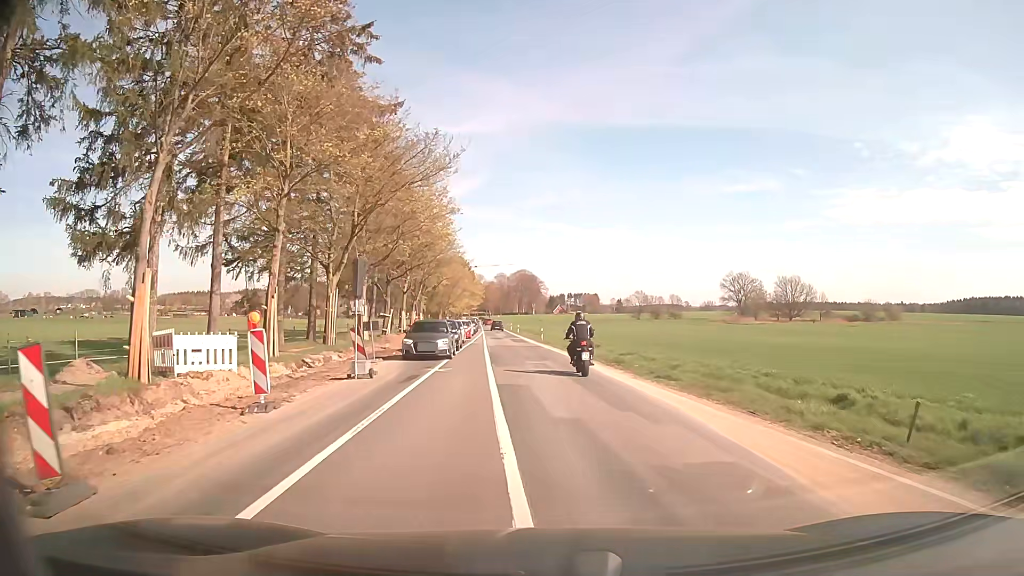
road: secondary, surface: asphalt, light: Day
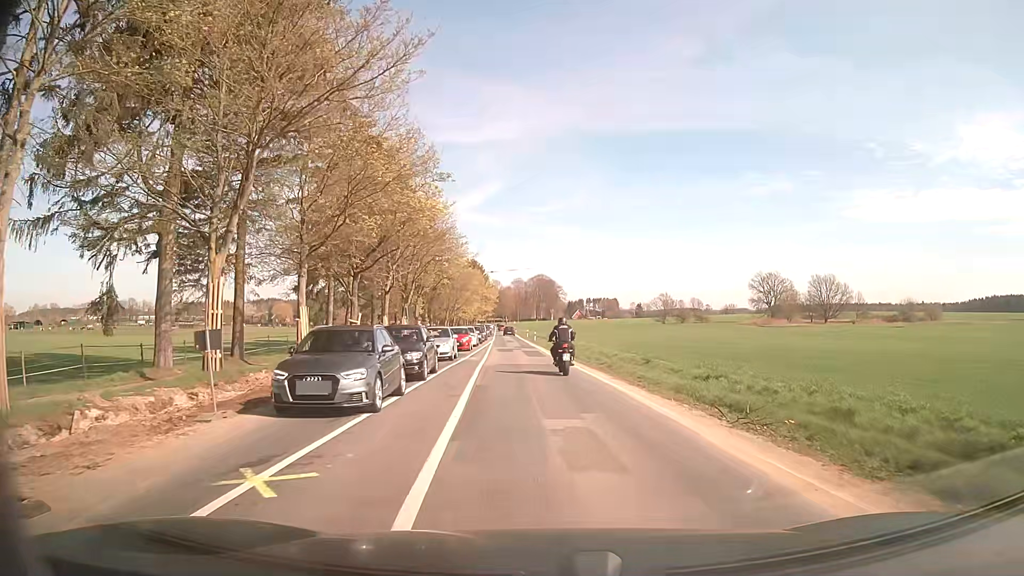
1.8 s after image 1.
(-0.3, +13.5) m; -2°
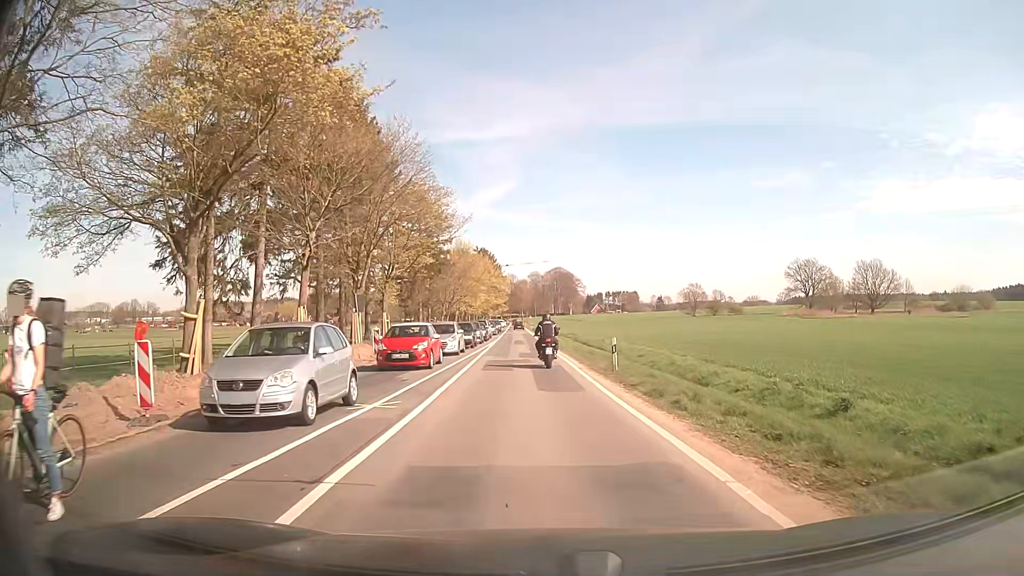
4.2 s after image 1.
(-0.2, +18.9) m; -1°
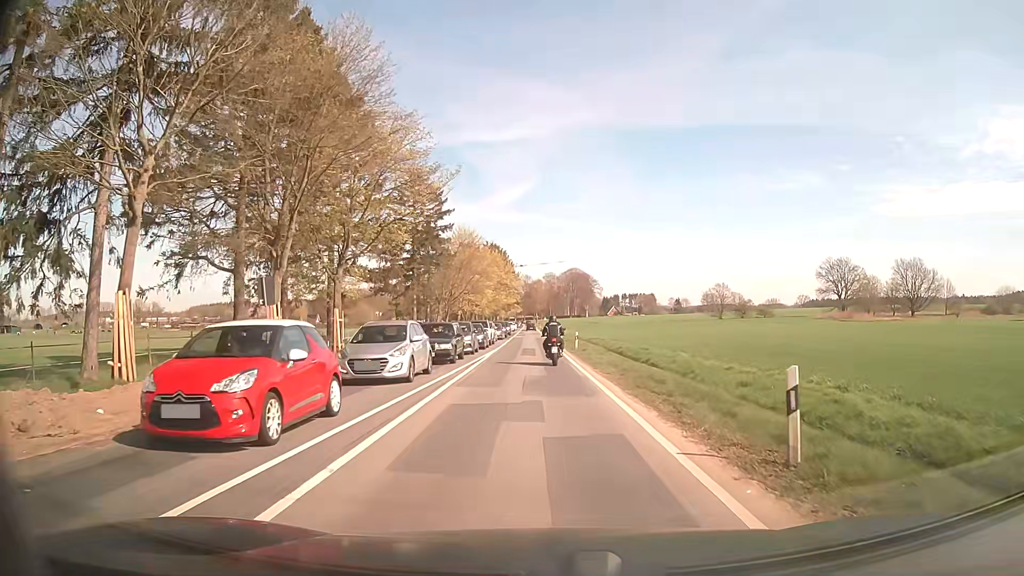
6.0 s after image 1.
(-0.2, +13.6) m; -2°
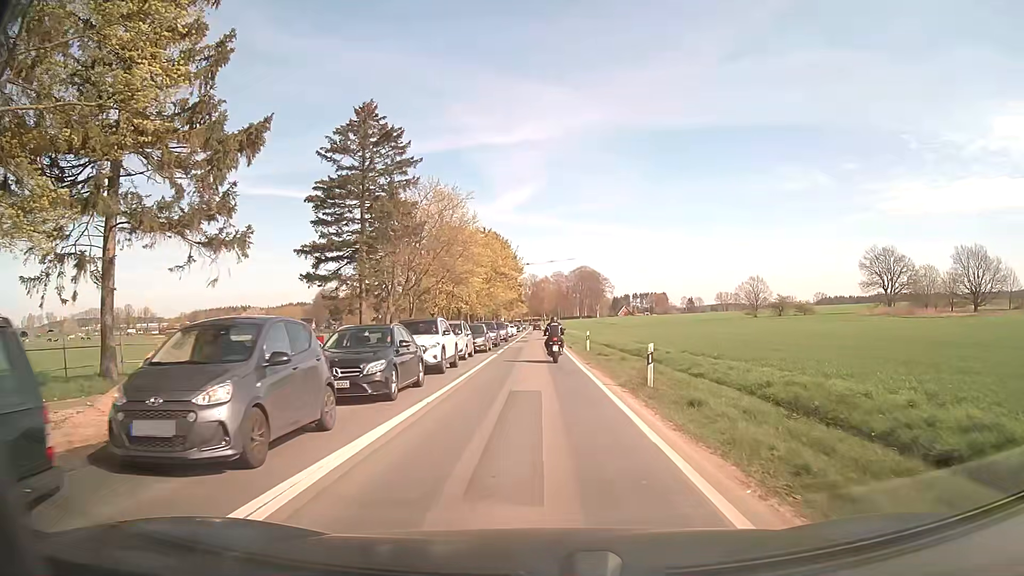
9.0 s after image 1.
(-0.2, +24.1) m; -1°
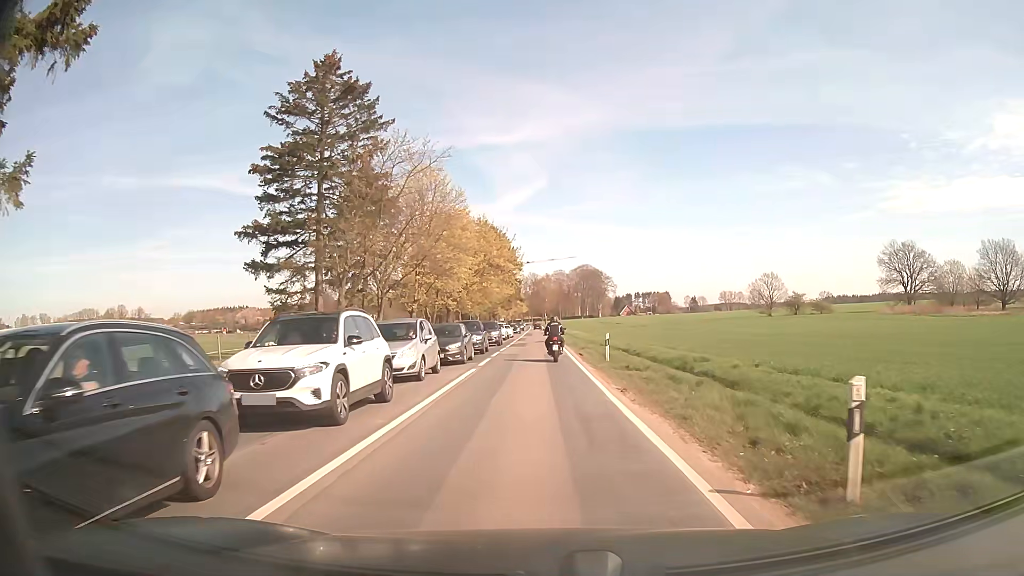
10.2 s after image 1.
(0.0, +10.0) m; 0°
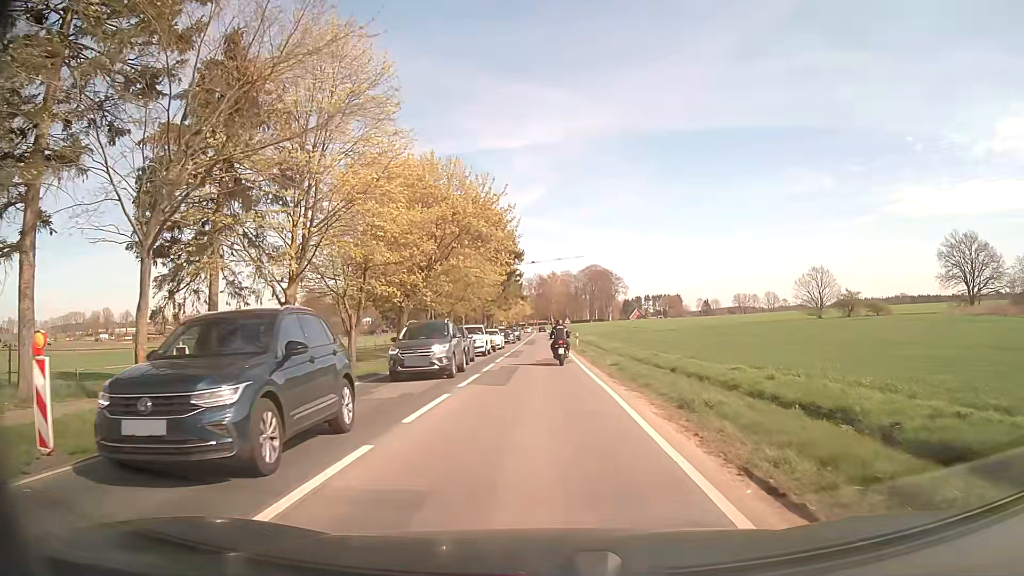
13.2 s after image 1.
(0.0, +25.4) m; 0°
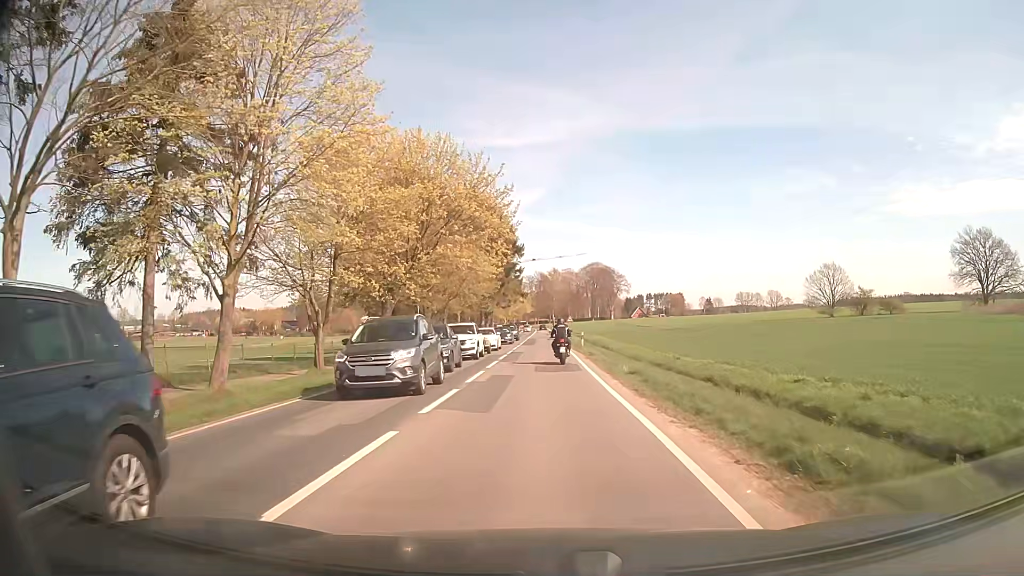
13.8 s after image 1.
(0.0, +5.1) m; 0°
(0, +10) (0, +20) (0, +30) (0, +40) (0, +50) (0, +60) (0, +70) (-1, +80) (-1, +90) (-1, +100) m
